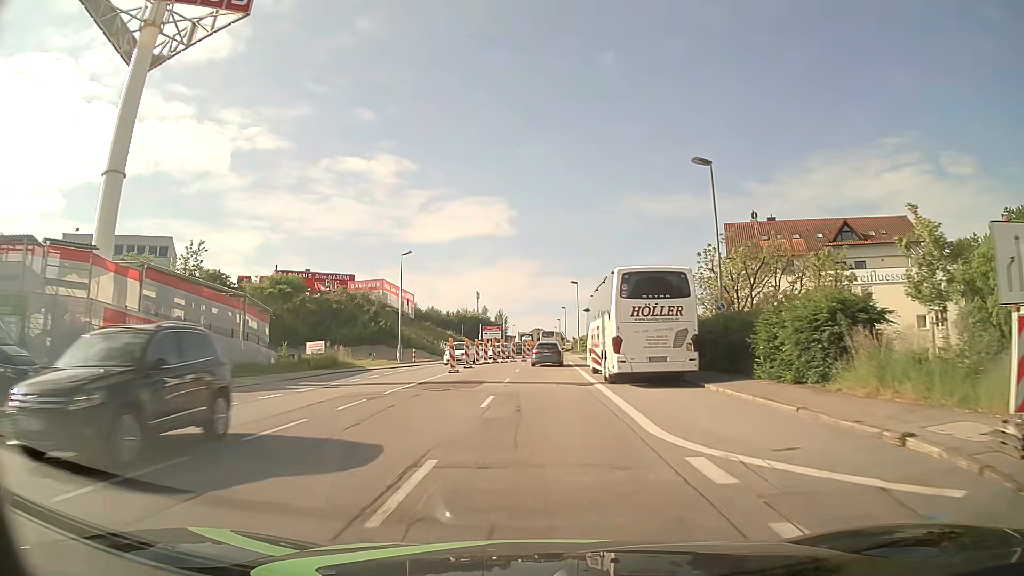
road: tertiary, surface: asphalt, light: Day
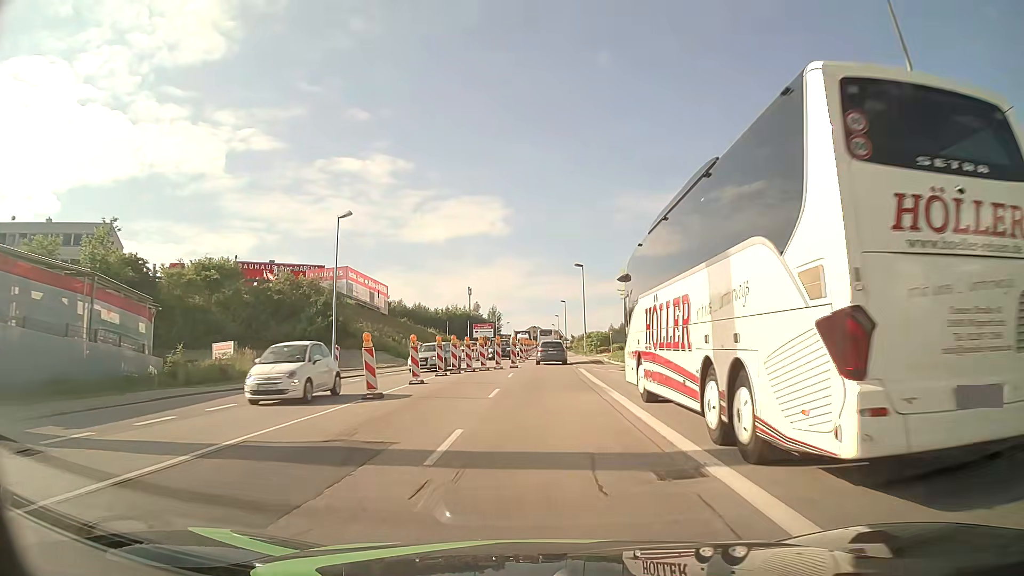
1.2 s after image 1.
(0.0, +15.2) m; 0°
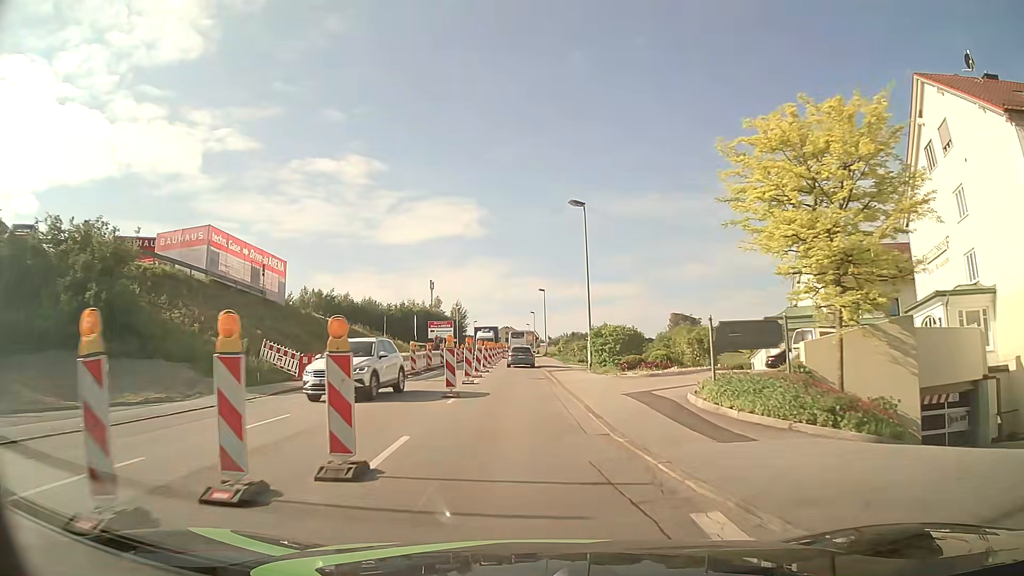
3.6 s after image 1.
(+0.5, +27.3) m; +2°
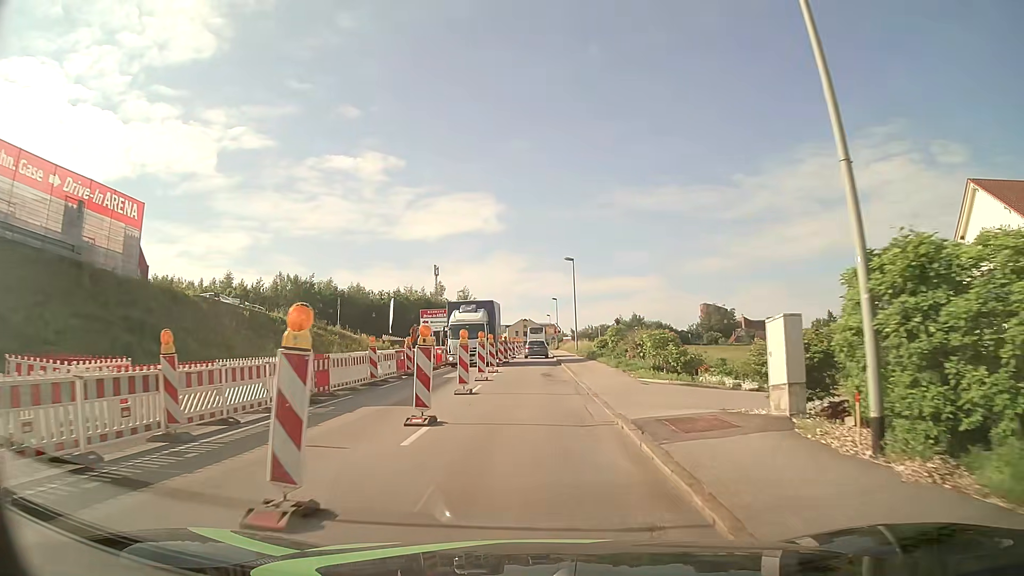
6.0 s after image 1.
(-0.5, +25.1) m; -2°
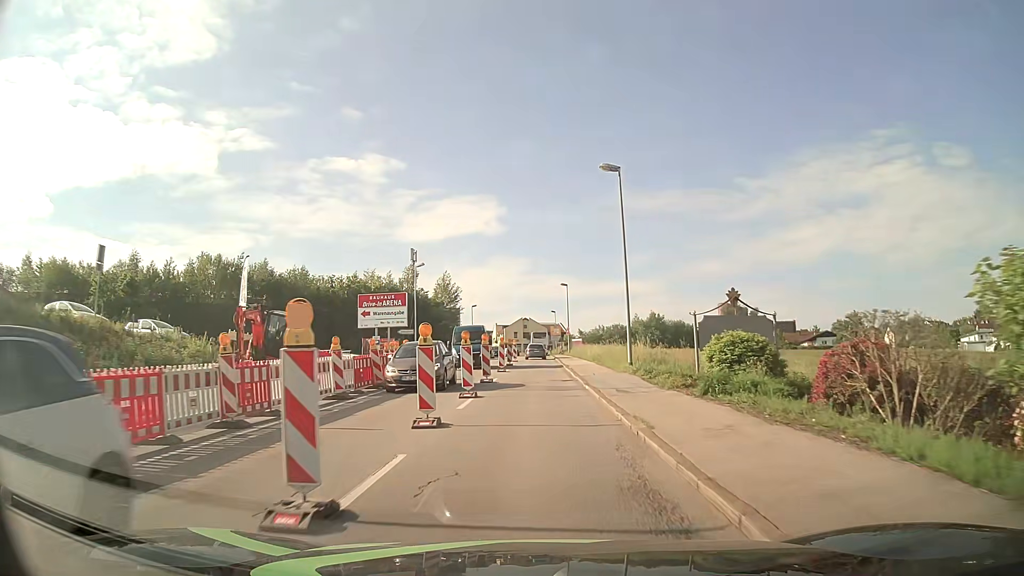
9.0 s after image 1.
(-0.2, +30.9) m; 0°
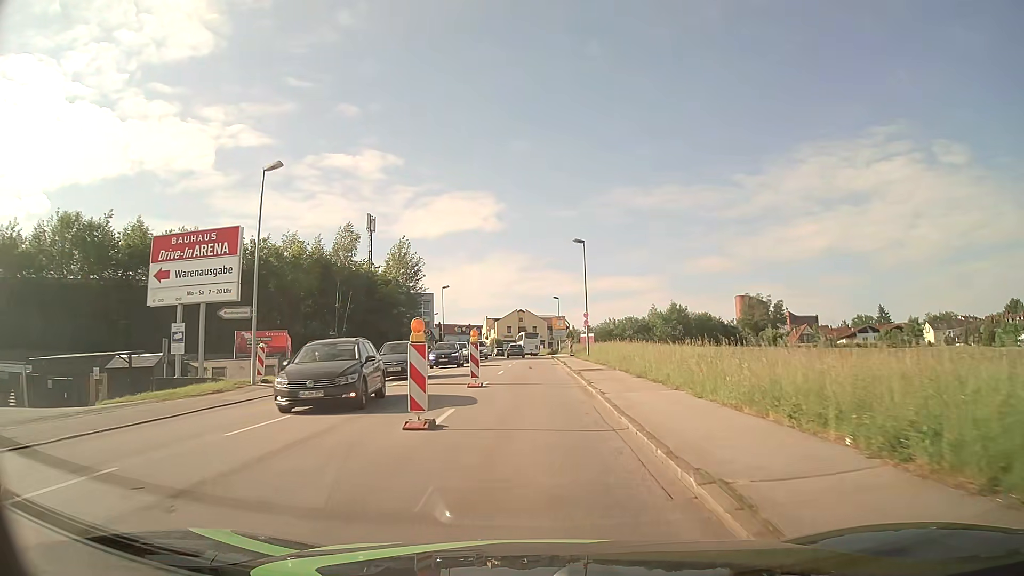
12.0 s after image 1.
(+0.2, +31.0) m; +1°
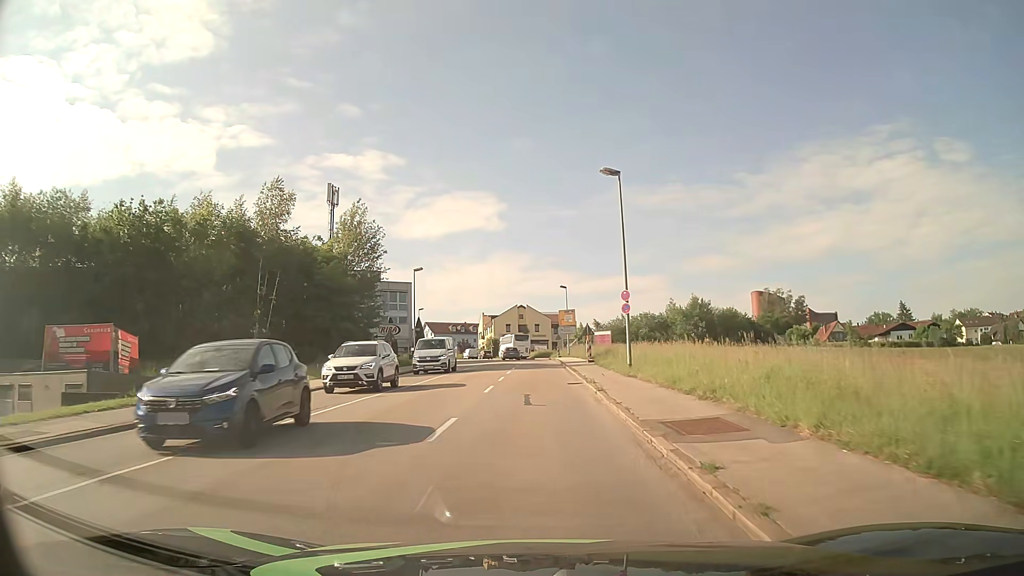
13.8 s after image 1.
(-0.1, +19.1) m; -1°
